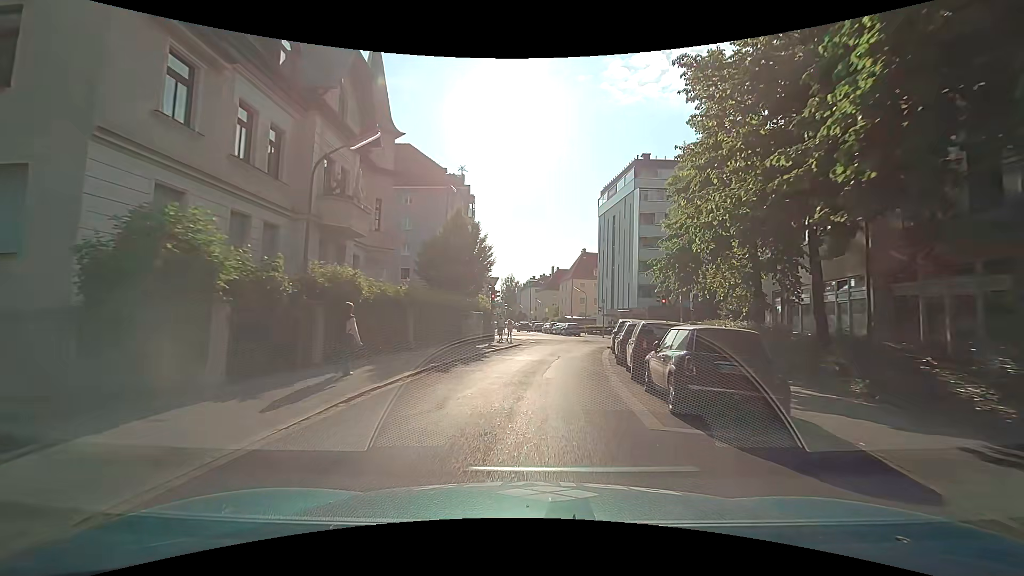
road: residential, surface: asphalt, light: Day
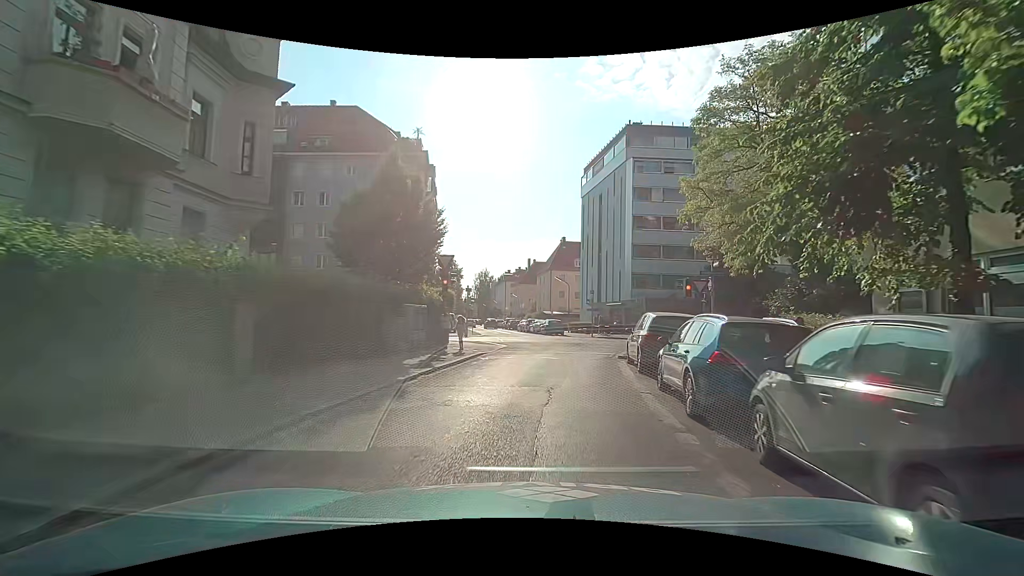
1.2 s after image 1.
(+0.2, +9.5) m; +4°
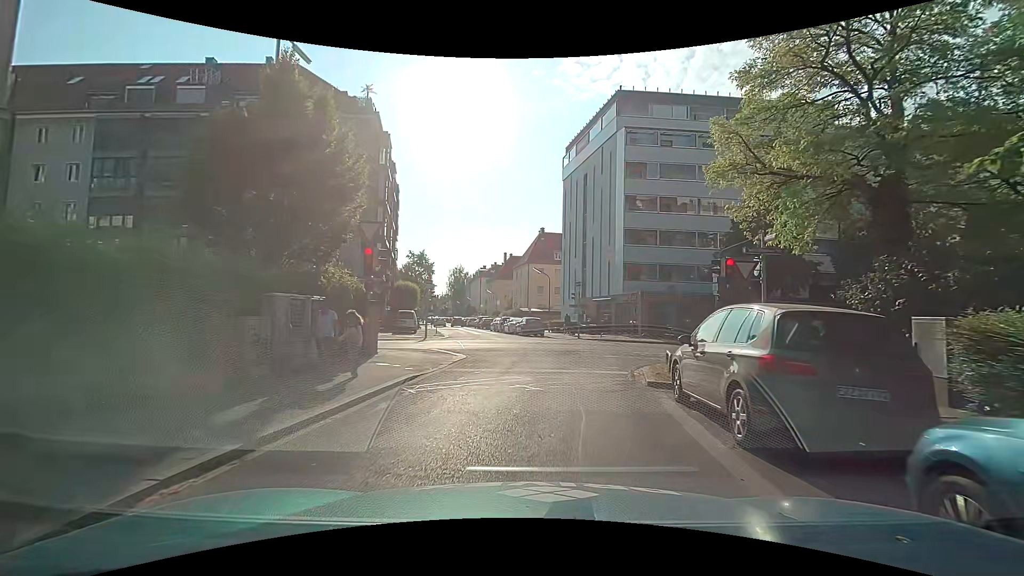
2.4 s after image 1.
(0.0, +7.2) m; +2°
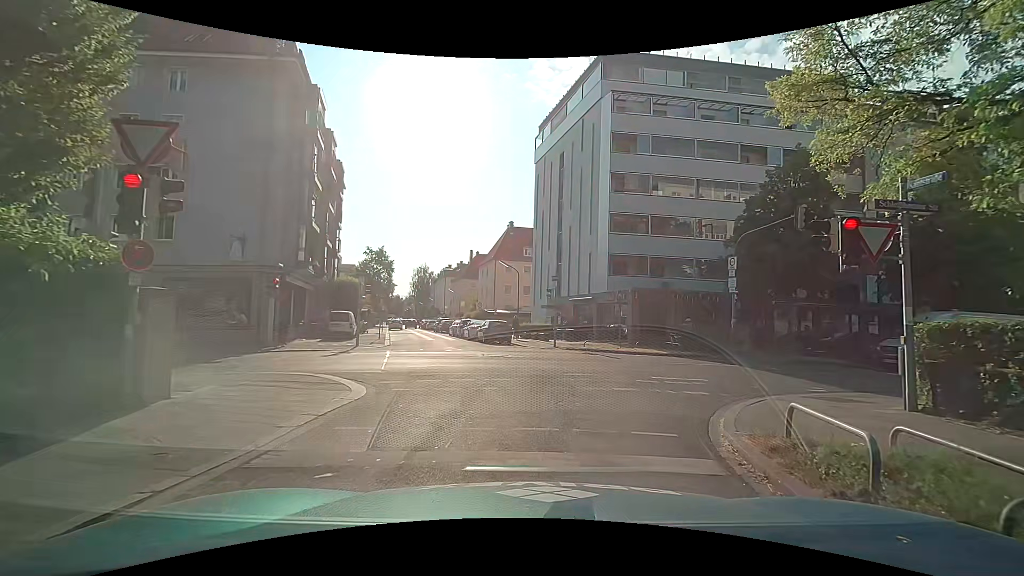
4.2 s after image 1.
(-0.1, +7.1) m; +4°
